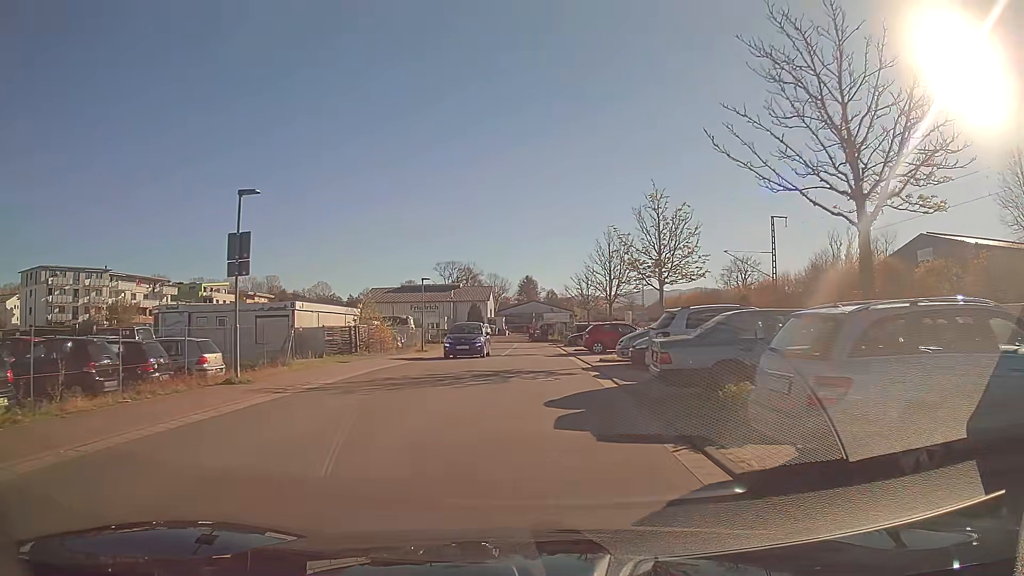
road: unclassified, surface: asphalt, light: Day
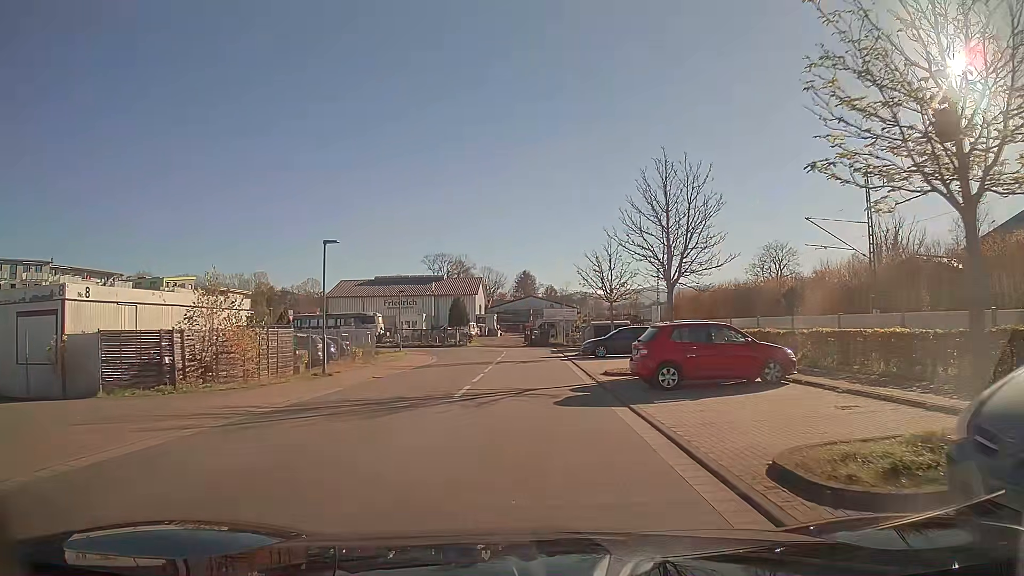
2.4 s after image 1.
(0.0, +17.4) m; 0°
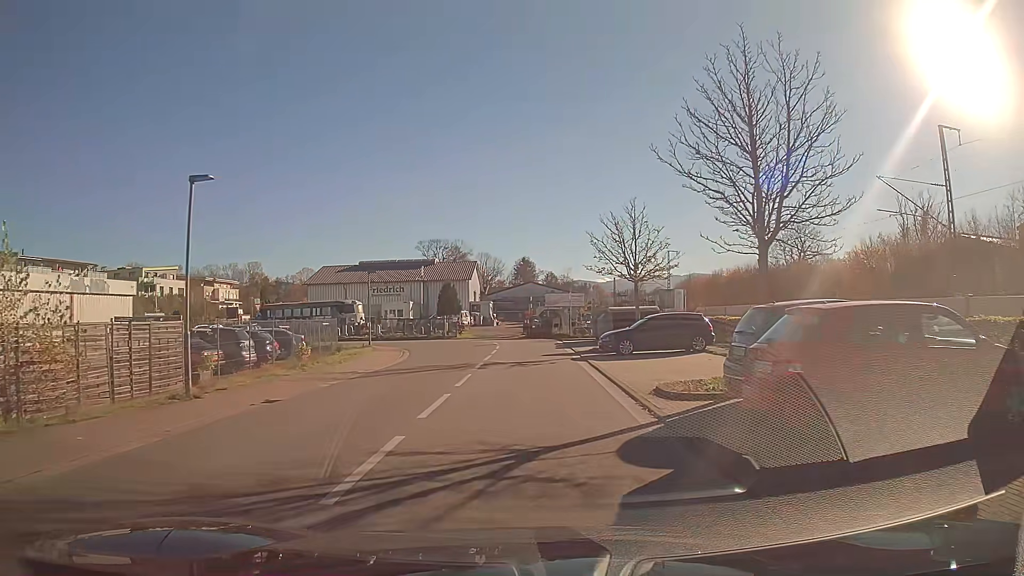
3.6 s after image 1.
(0.0, +8.6) m; 0°
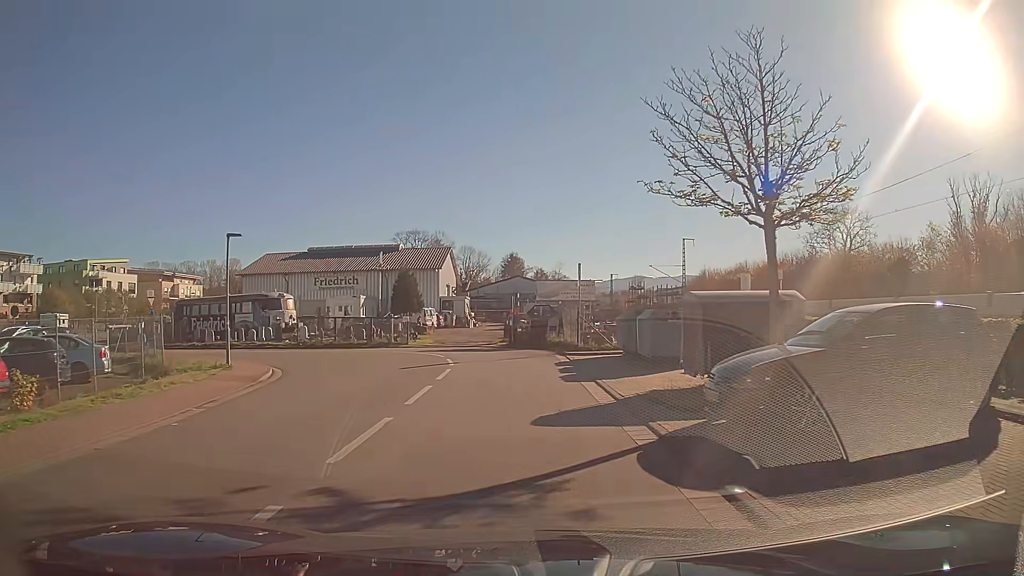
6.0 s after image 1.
(+0.1, +16.4) m; 0°
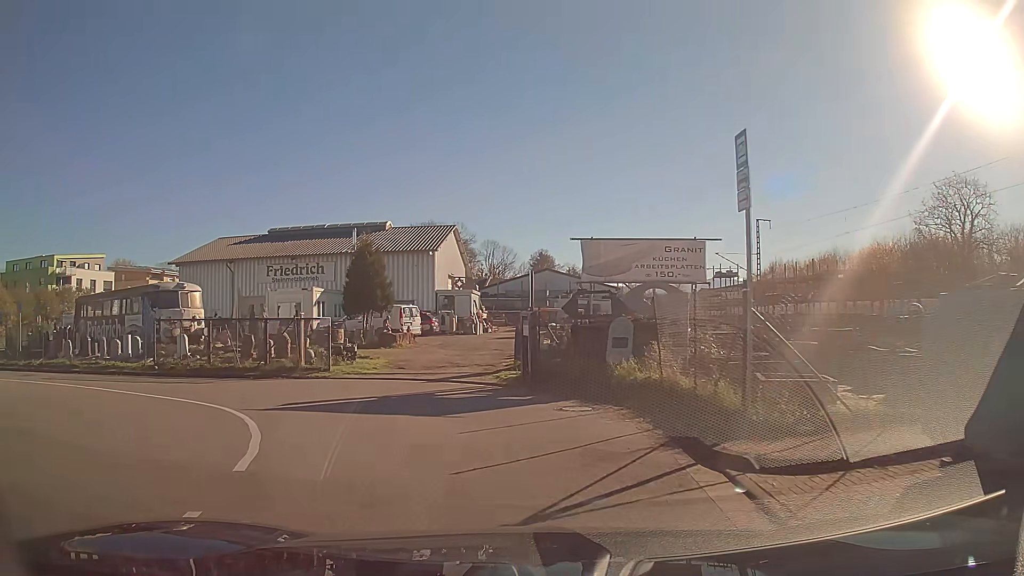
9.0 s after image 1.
(-0.3, +18.1) m; -4°
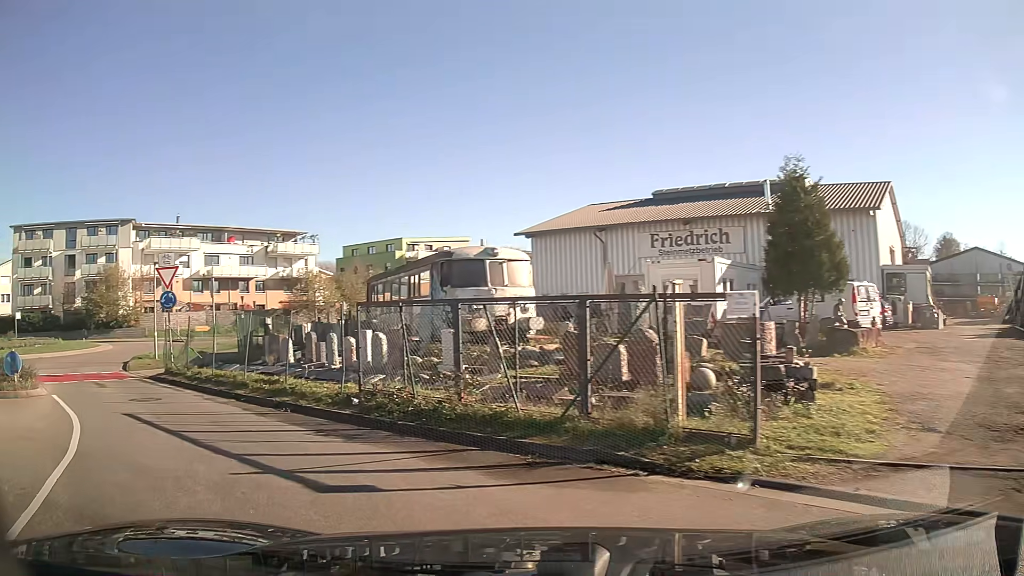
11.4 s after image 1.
(-3.6, +11.9) m; -41°
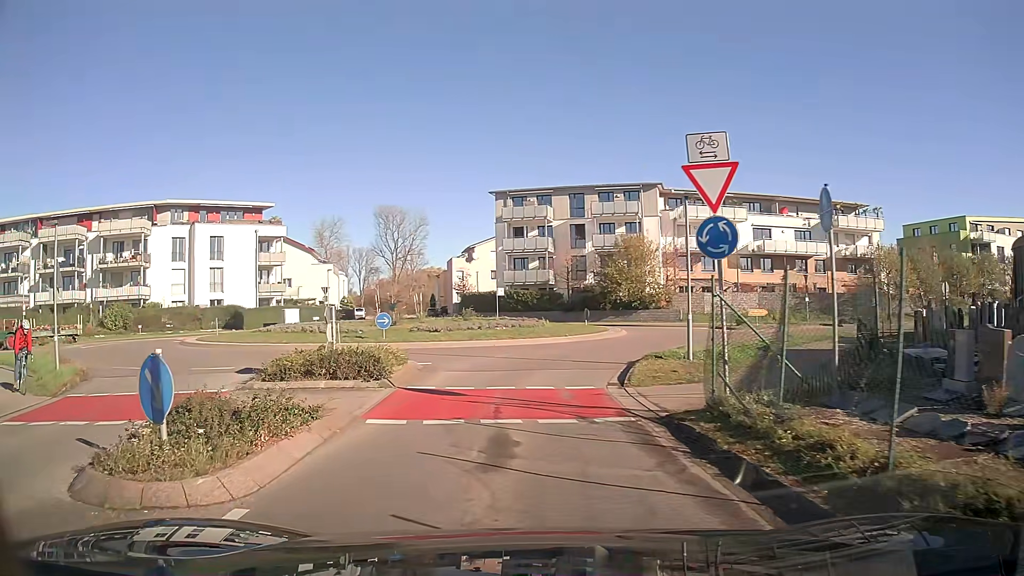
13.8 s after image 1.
(-4.7, +11.3) m; -39°
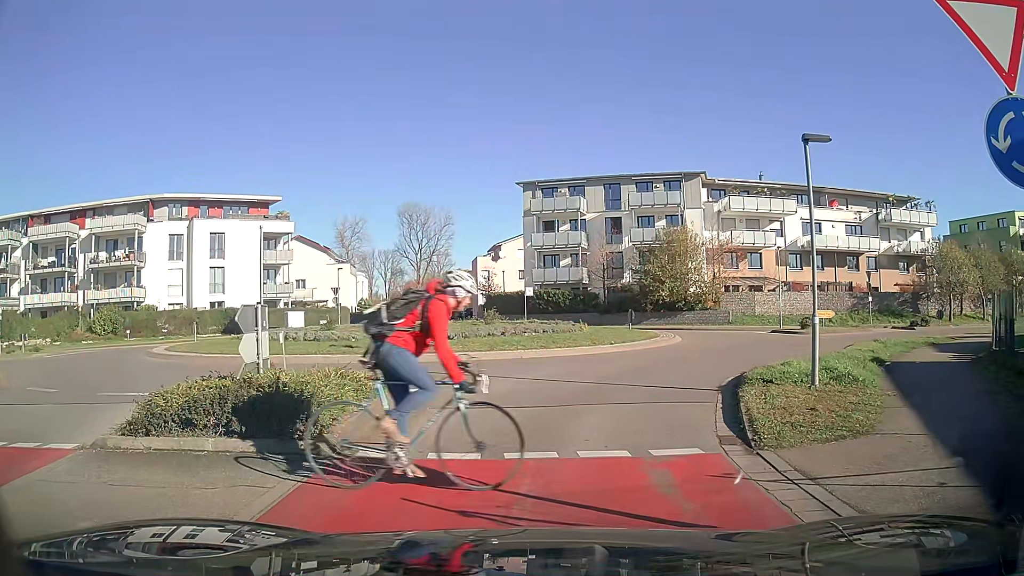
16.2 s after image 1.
(-0.1, +5.3) m; -1°
(0, +10) (+4, +19) (+11, +26) (+20, +31) (+30, +33) (+39, +35) (+49, +37) (+59, +39) (+69, +41) (+79, +43) m
